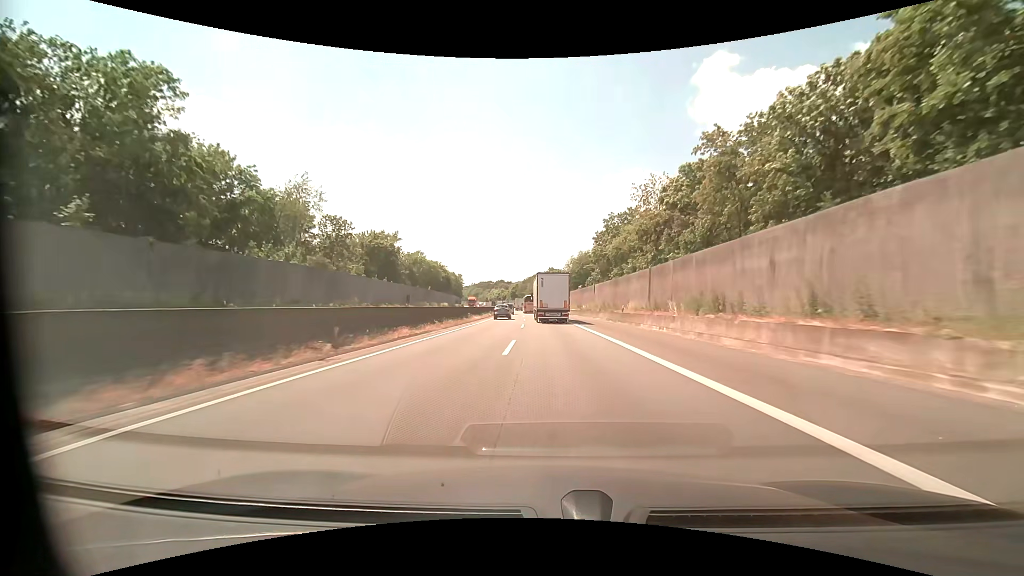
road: motorway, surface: asphalt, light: Day
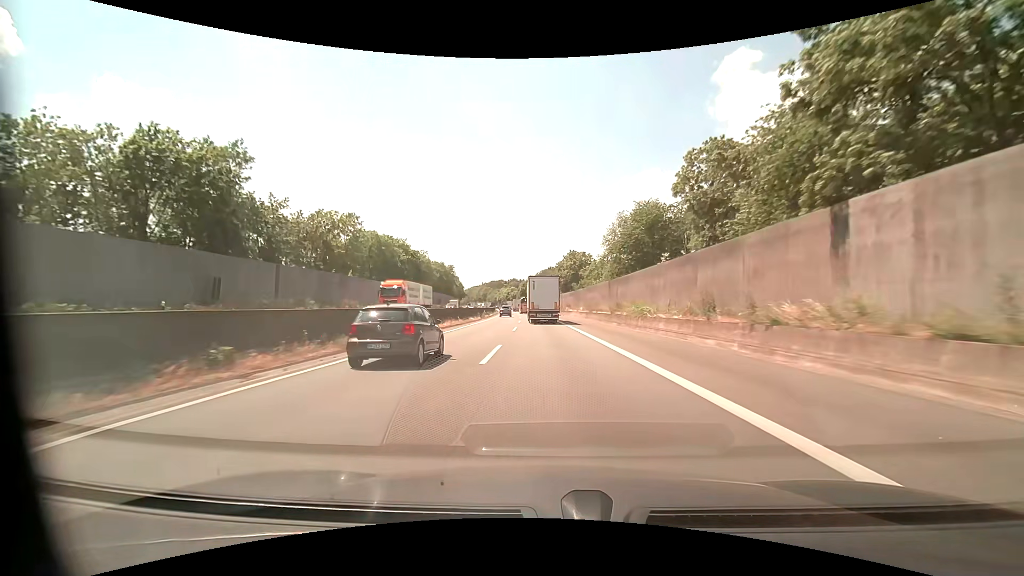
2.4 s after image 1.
(-0.9, +55.9) m; -2°
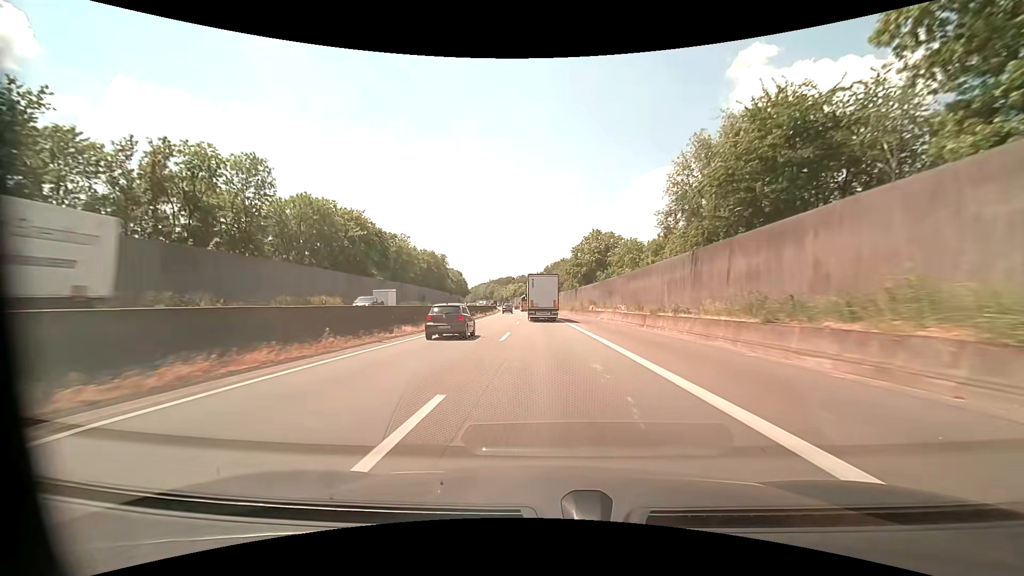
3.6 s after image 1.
(-0.3, +28.7) m; -1°
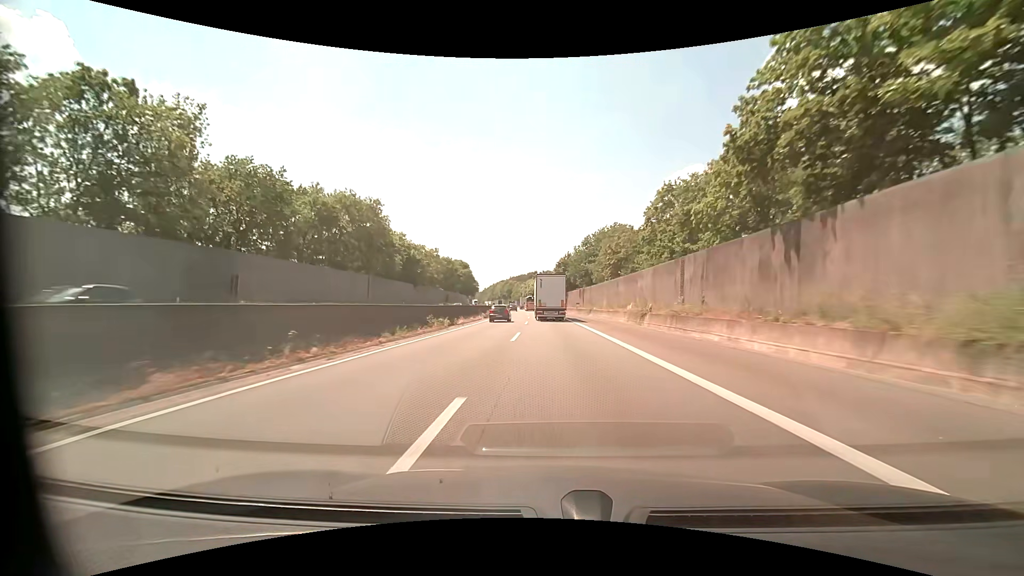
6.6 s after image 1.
(-2.1, +72.2) m; -3°
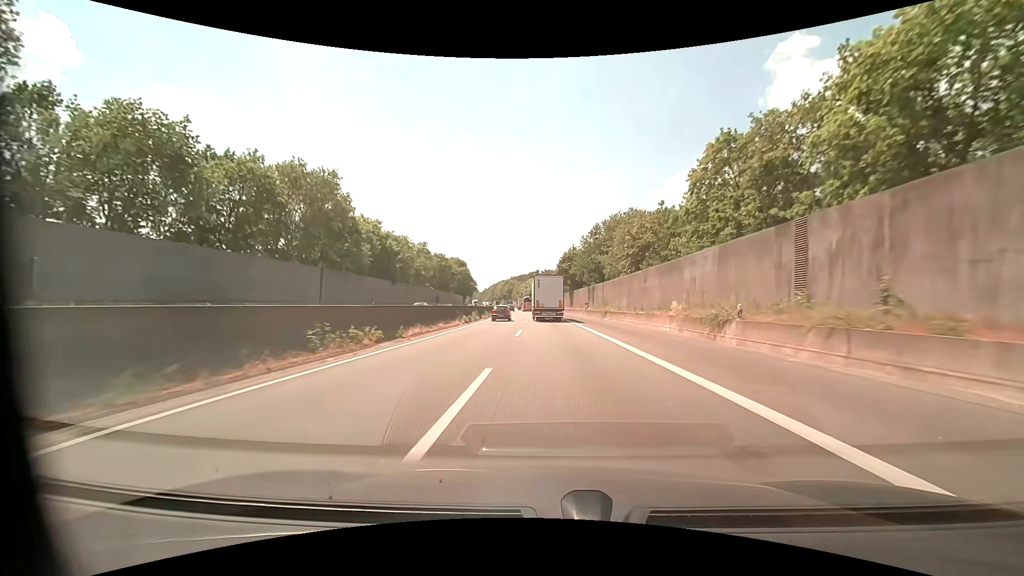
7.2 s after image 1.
(0.0, +14.5) m; 0°
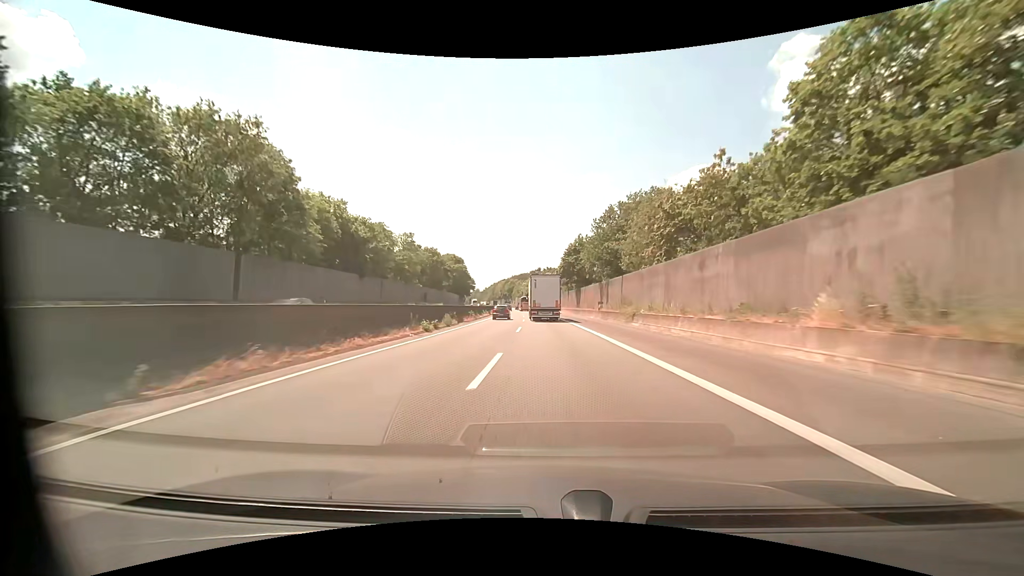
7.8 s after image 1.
(-0.1, +14.4) m; 0°
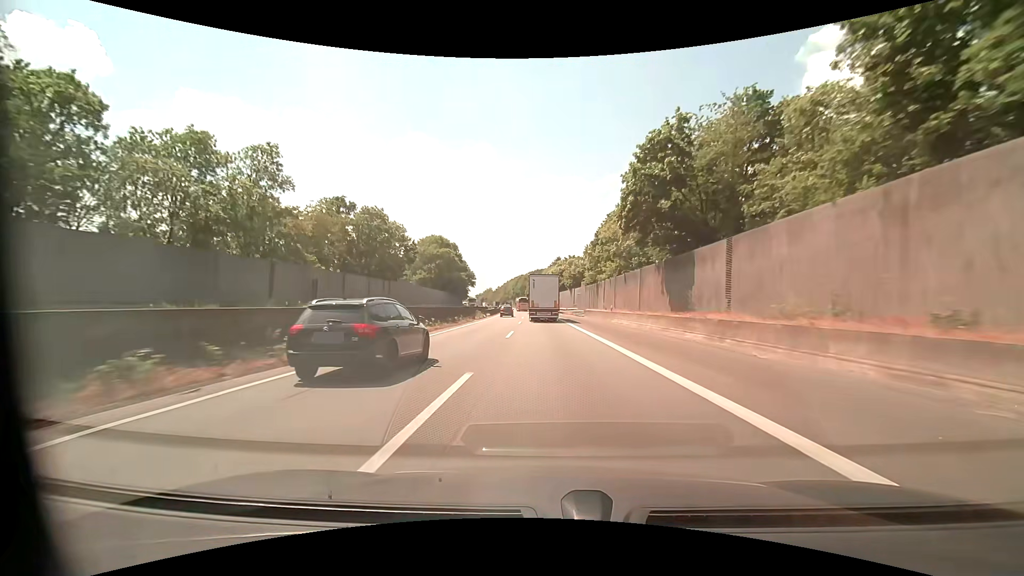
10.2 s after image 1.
(-0.9, +58.1) m; -2°
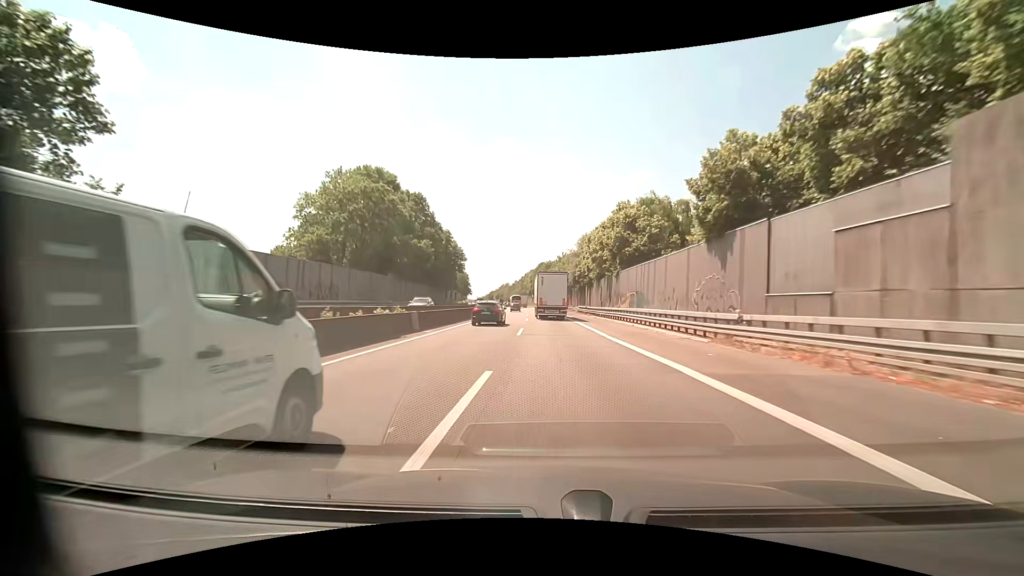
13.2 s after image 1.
(-1.8, +71.8) m; -3°
(0, +10) (0, +20) (0, +30) (0, +40) (-1, +50) (-1, +60) (-1, +70) (-2, +80) (-2, +90) (-3, +100) m
